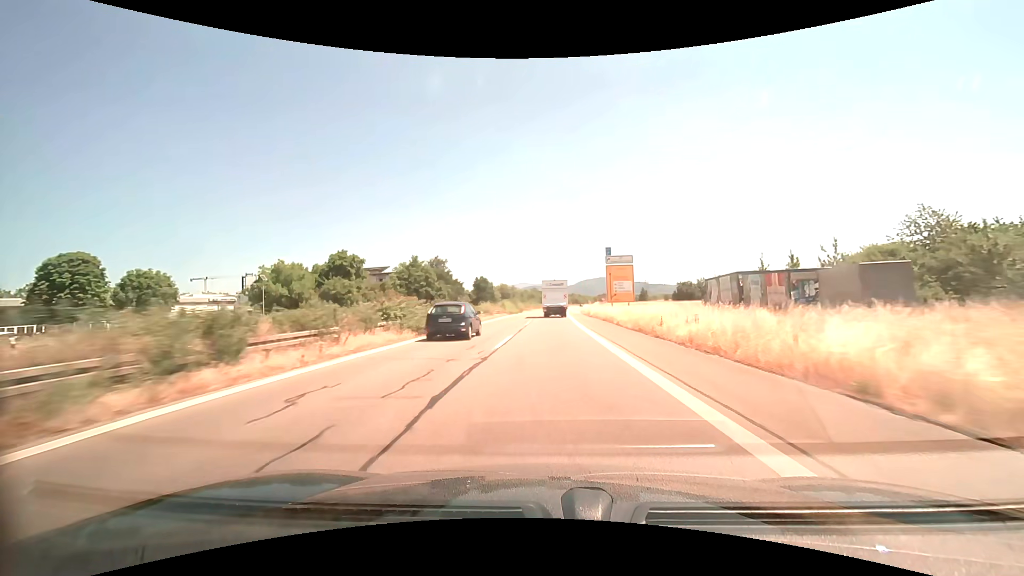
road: trunk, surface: asphalt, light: Day
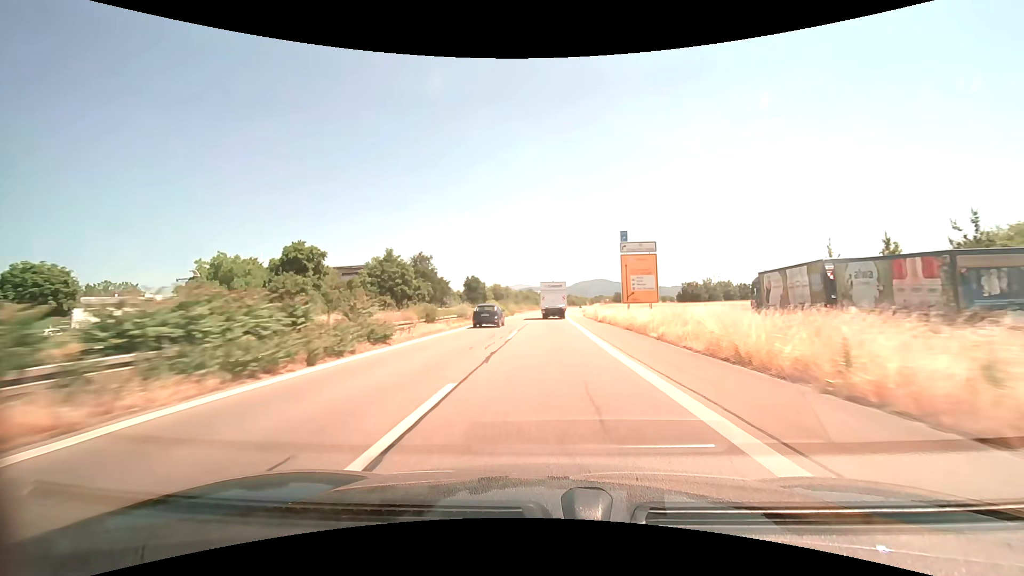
(+0.1, +12.9) m; +1°
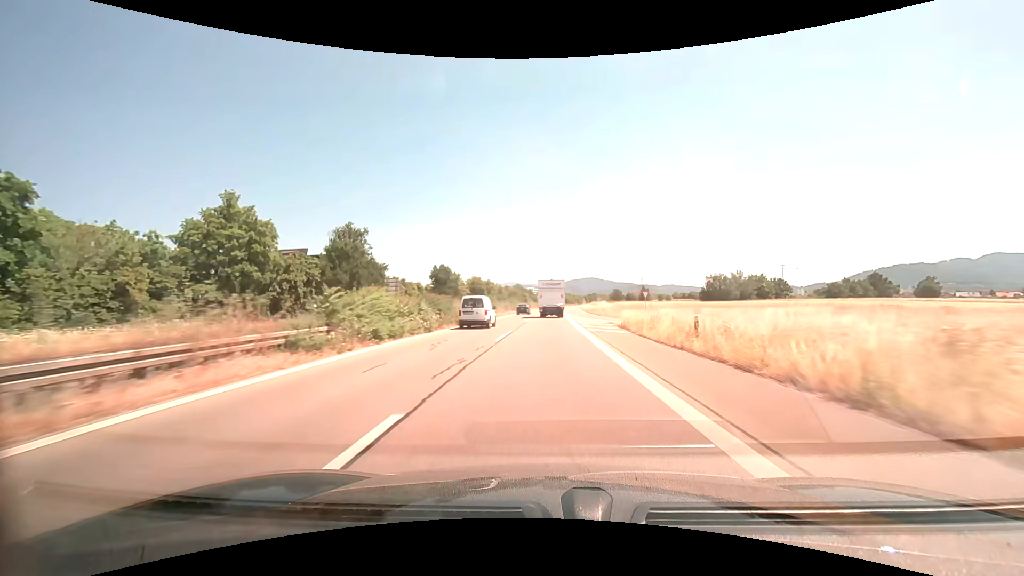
(+0.4, +38.5) m; +1°
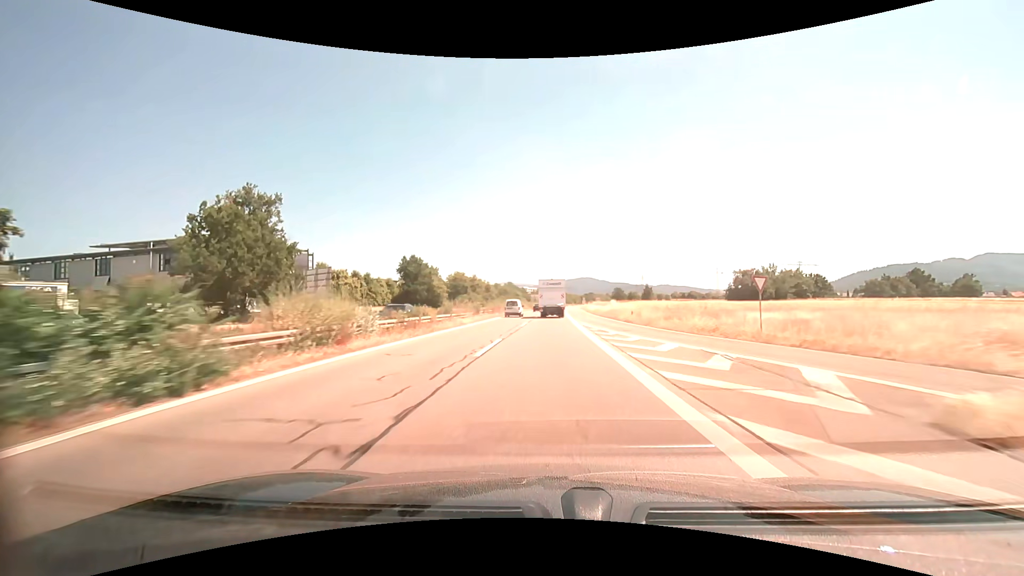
(+0.1, +25.4) m; +1°
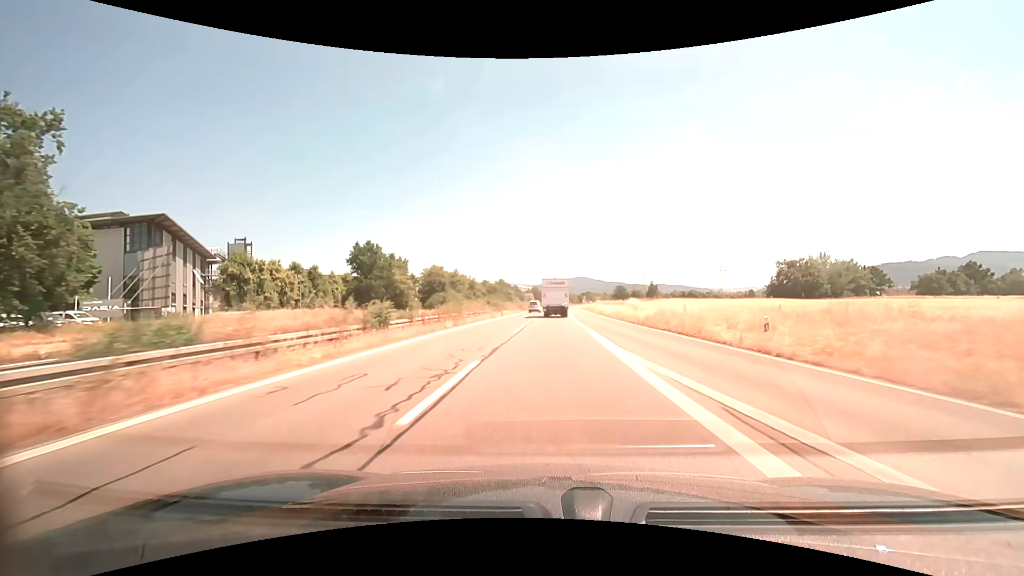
(+0.1, +25.3) m; 0°
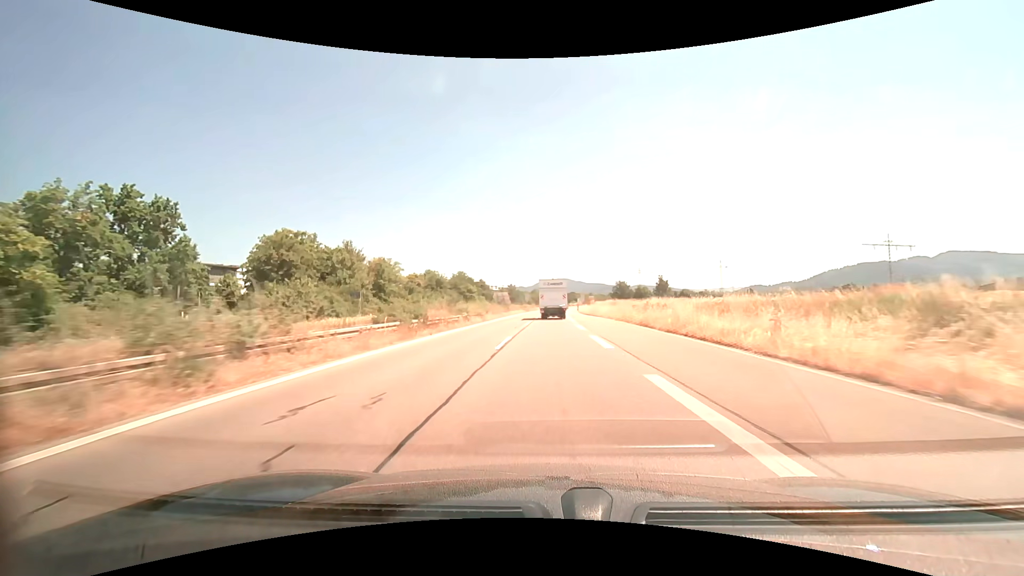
(+1.2, +62.3) m; +2°
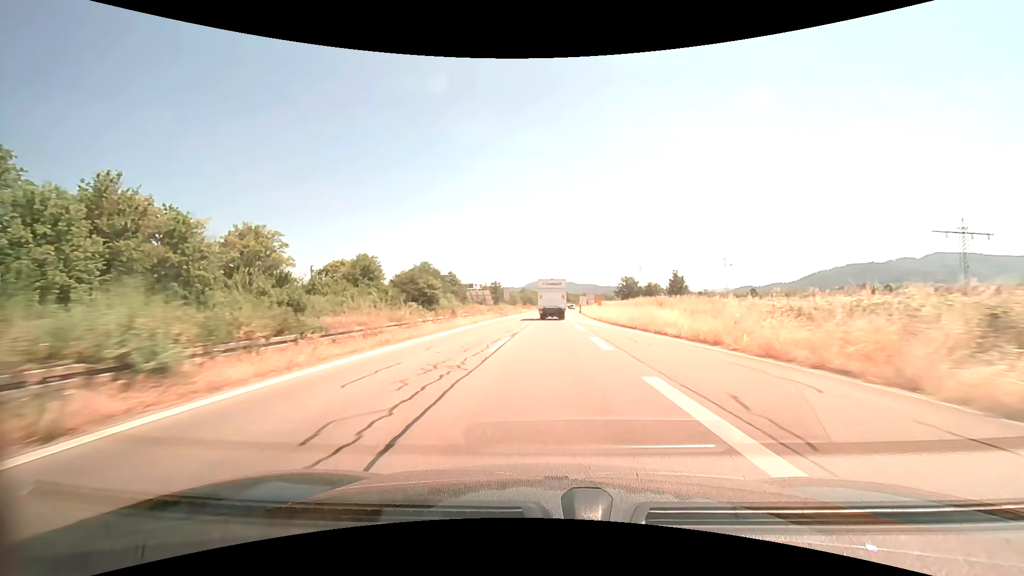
(+0.3, +36.7) m; +1°
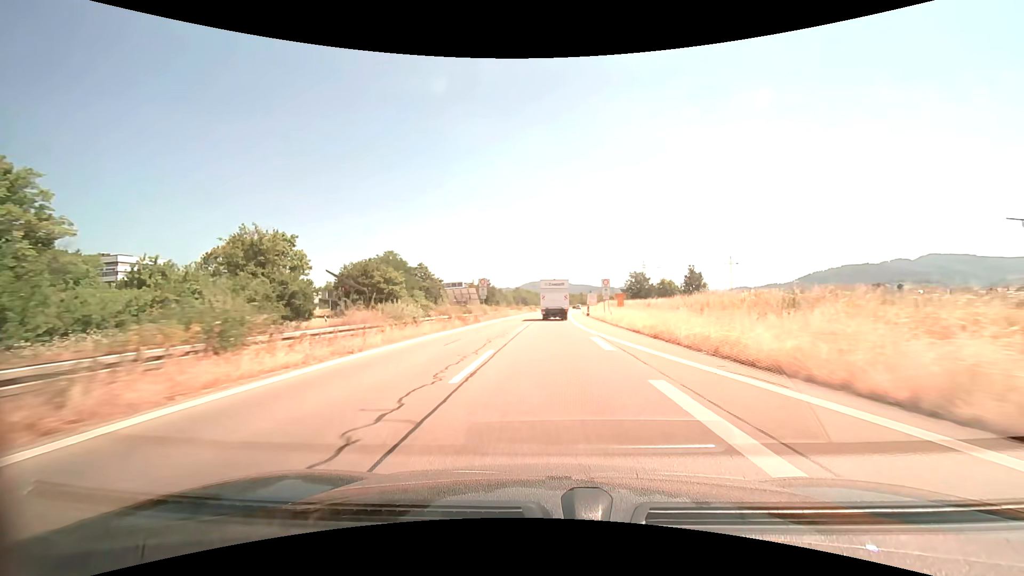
(+0.1, +24.2) m; +1°
(0, +10) (0, +20) (0, +30) (0, +40) (+1, +50) (+1, +60) (+2, +70) (+2, +80) (+3, +90) (+4, +100) m
